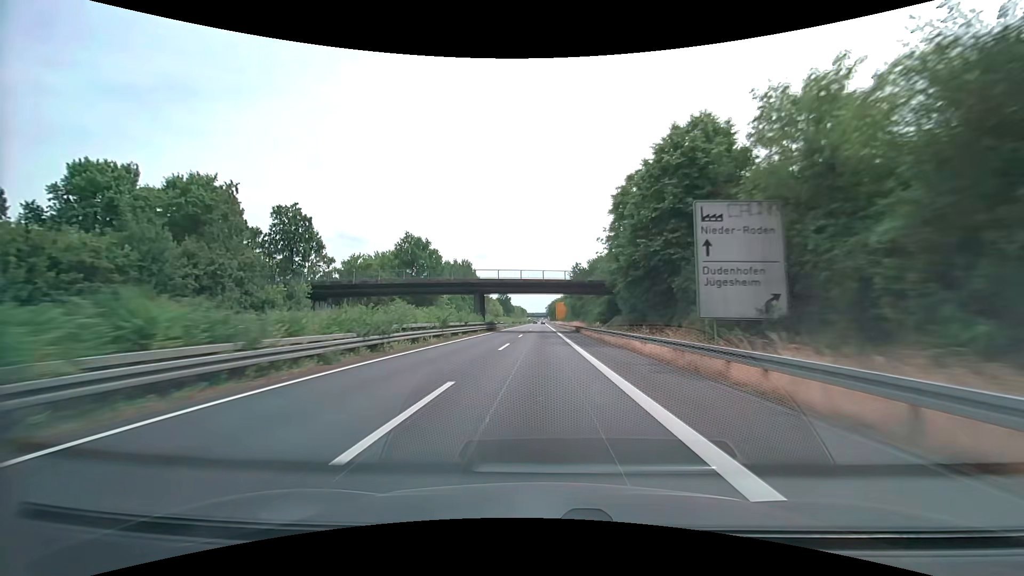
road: trunk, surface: asphalt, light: Day
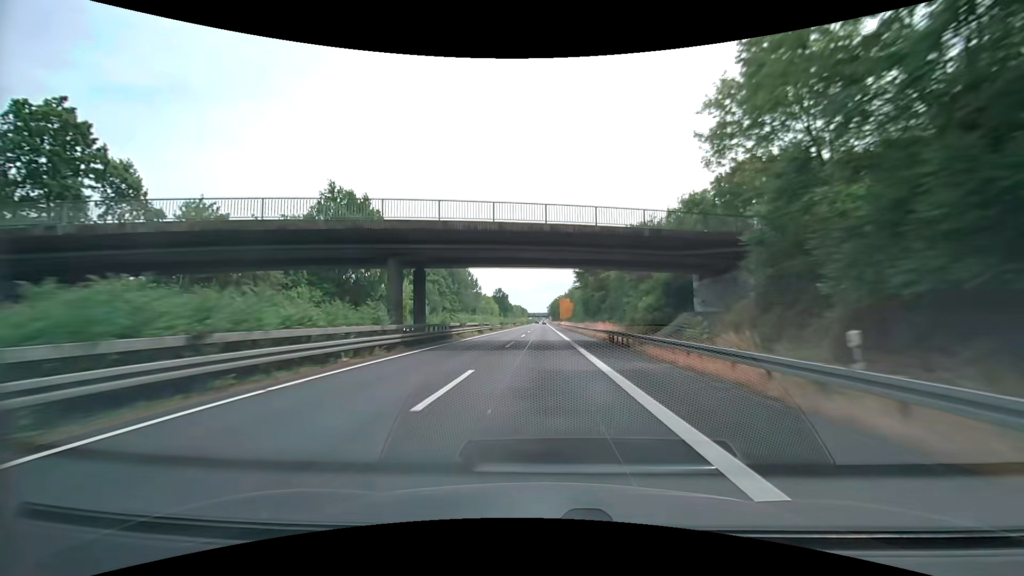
(-0.1, +33.3) m; 0°
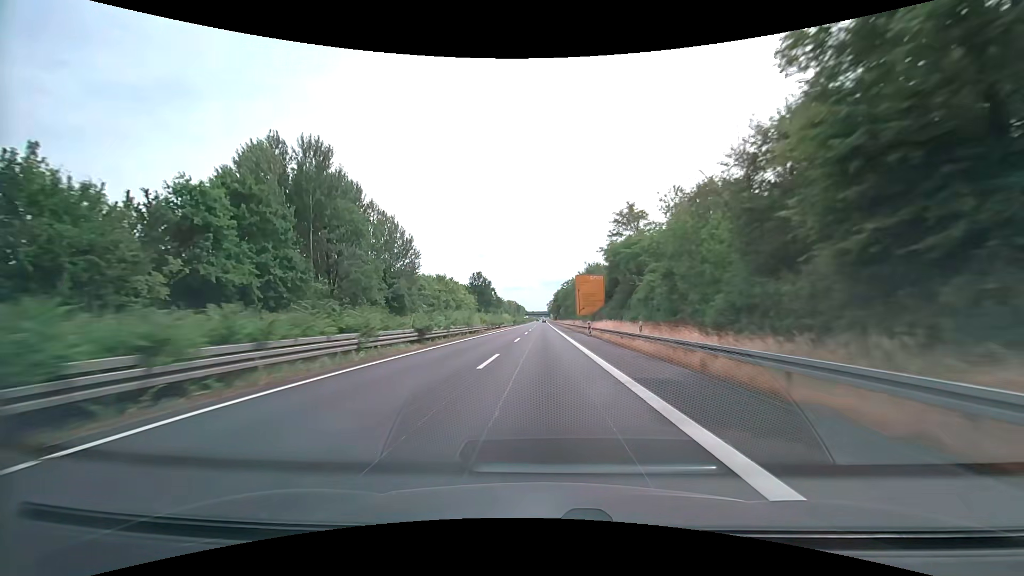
(-0.1, +83.3) m; 0°
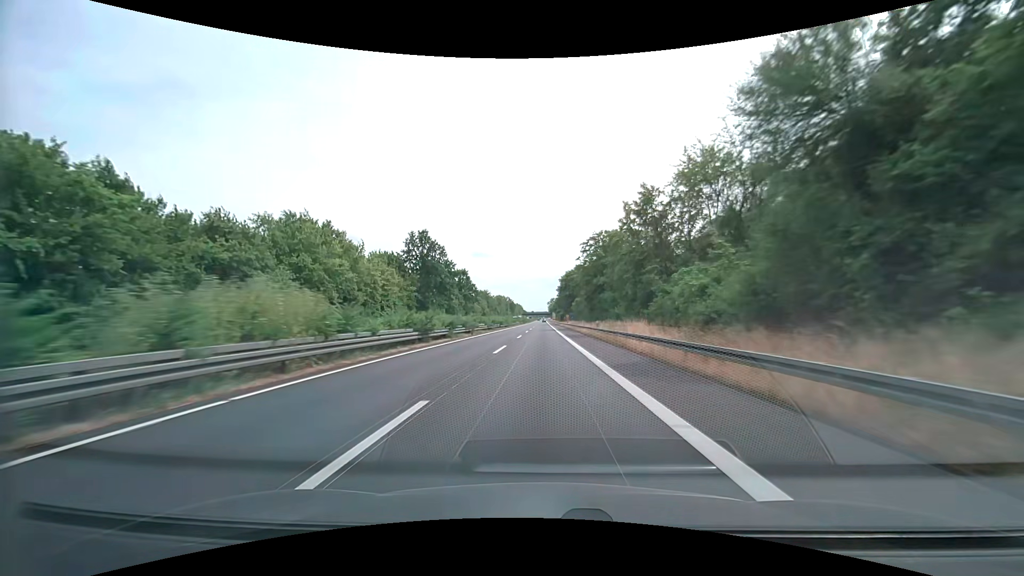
(0.0, +83.2) m; 0°
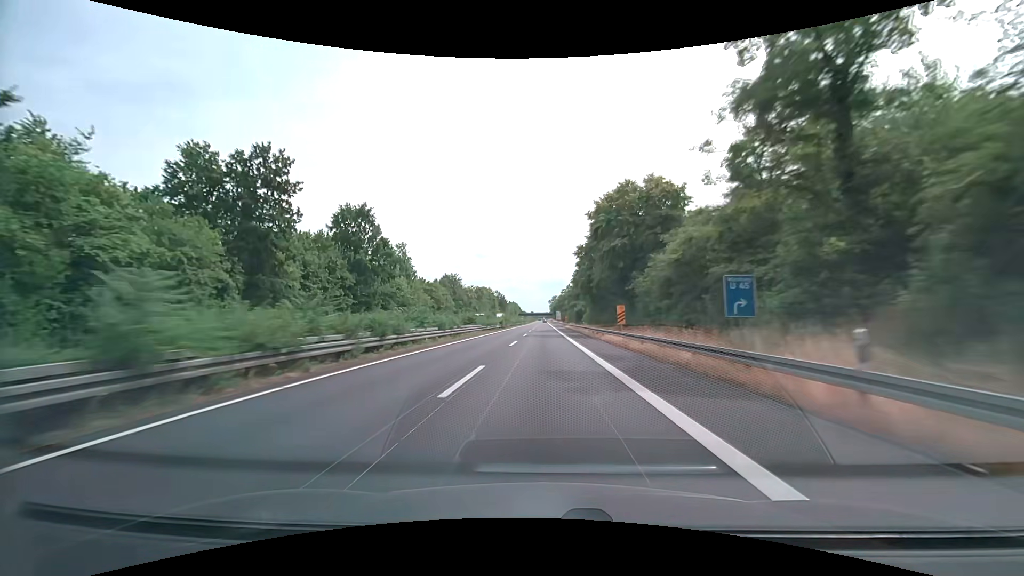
(-0.1, +83.2) m; 0°
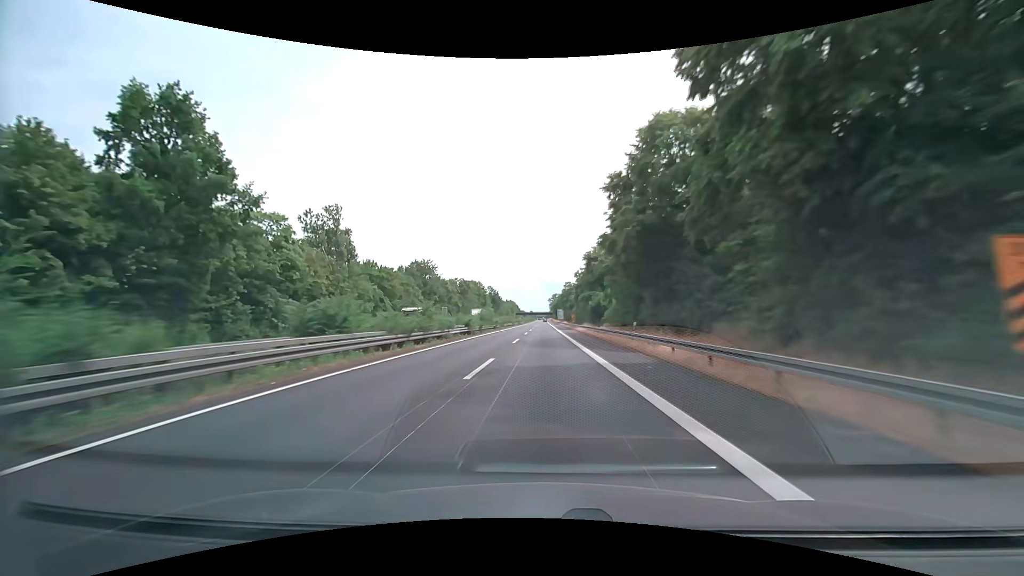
(0.0, +33.3) m; 0°
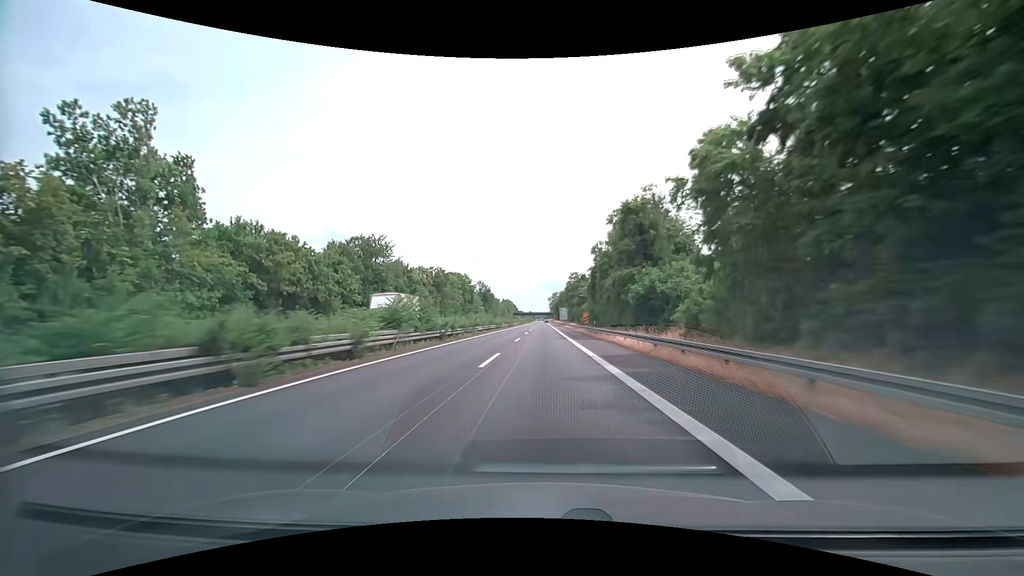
(0.0, +33.2) m; 0°
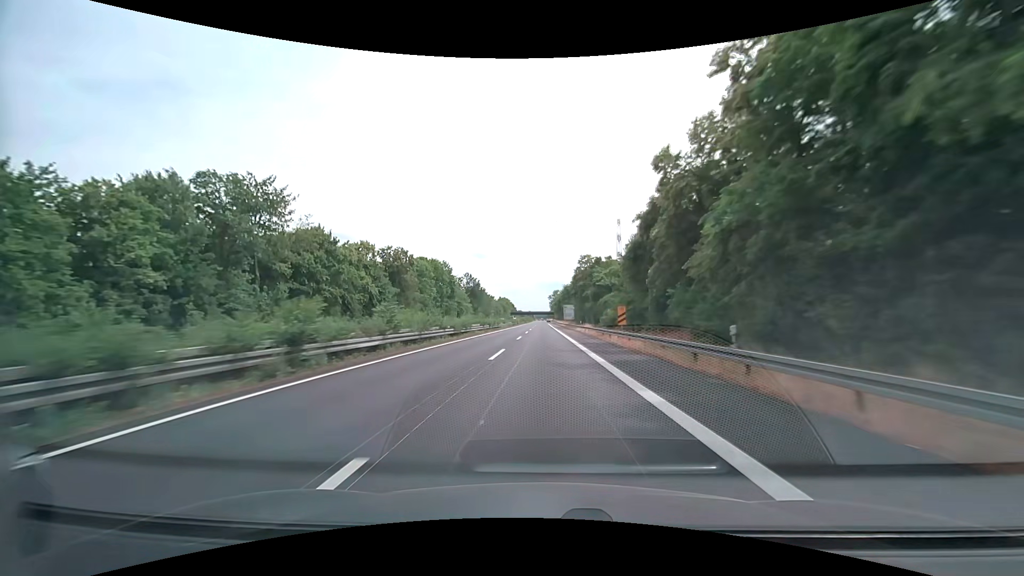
(0.0, +33.2) m; 0°
(0, +10) (0, +20) (0, +30) (0, +40) (0, +50) (0, +60) (0, +70) (0, +80) (0, +90) (0, +100) m
